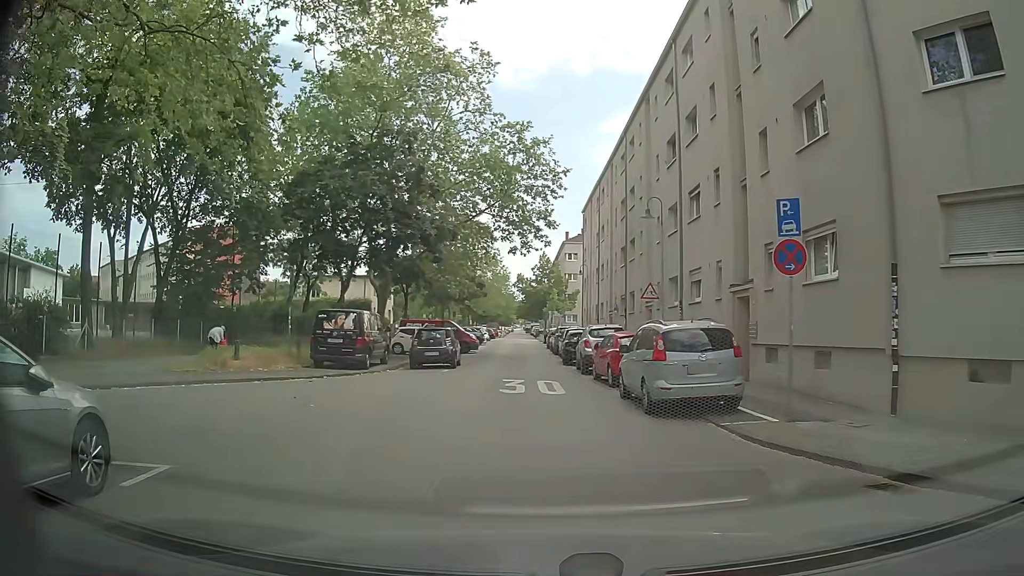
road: residential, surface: asphalt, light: Day
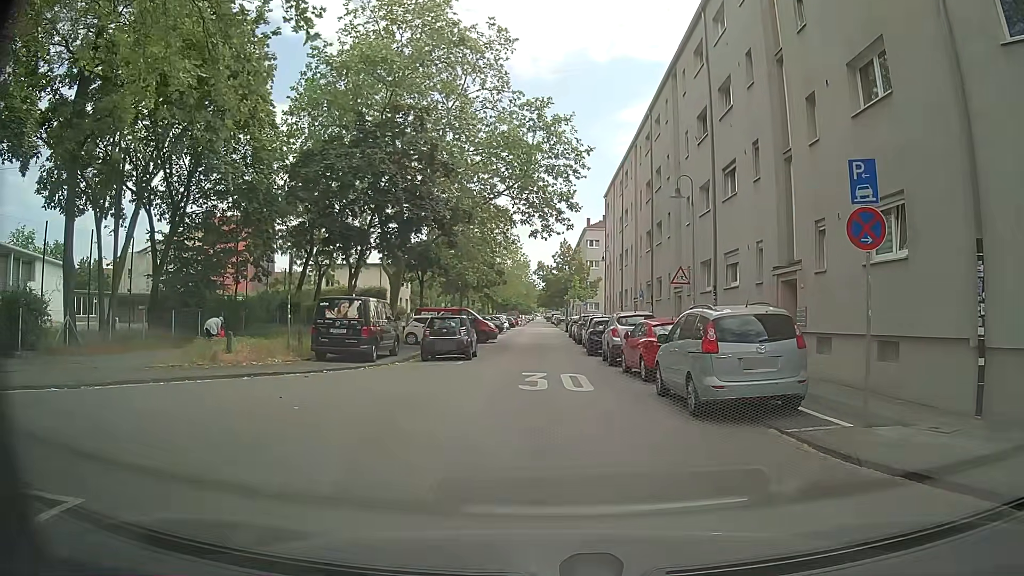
(-0.1, +2.0) m; -3°
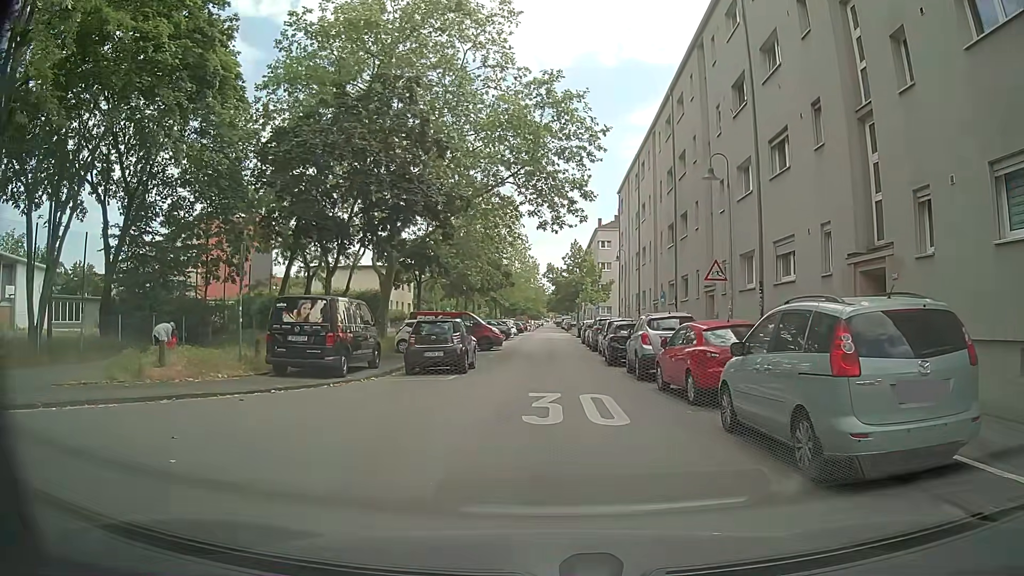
(-0.1, +4.2) m; -1°
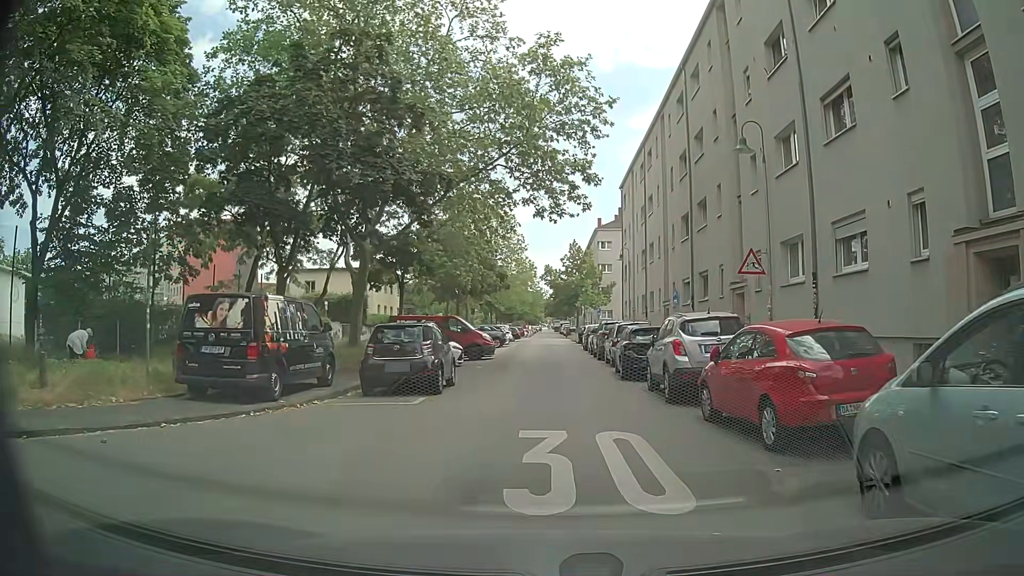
(0.0, +4.3) m; 0°
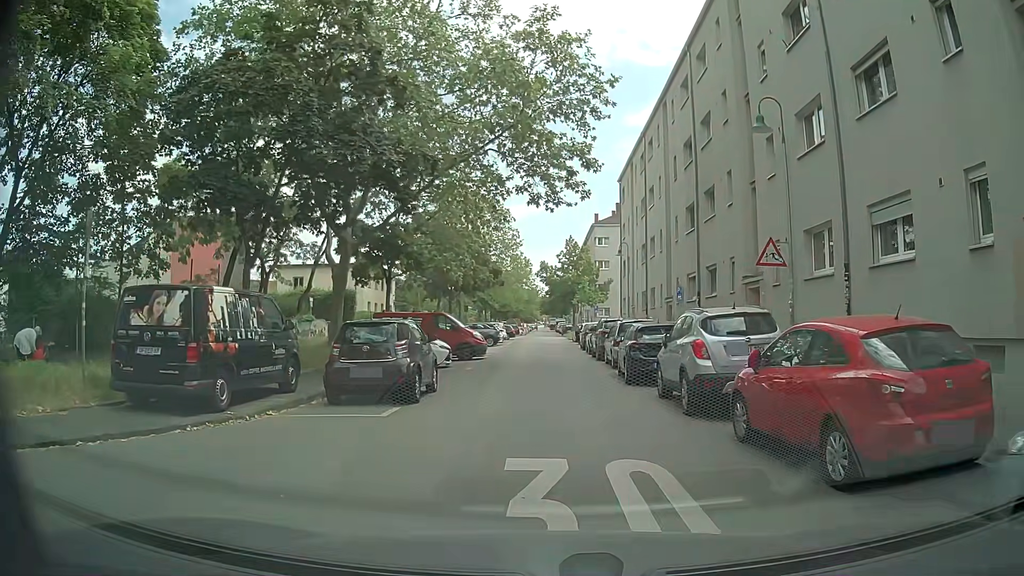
(-0.1, +2.0) m; 0°
